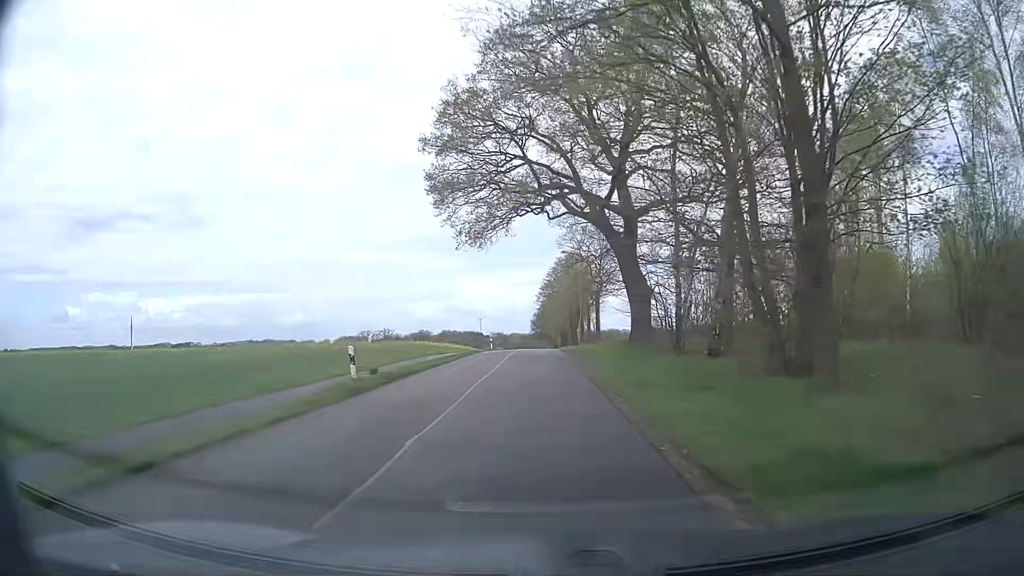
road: unclassified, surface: asphalt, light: Day
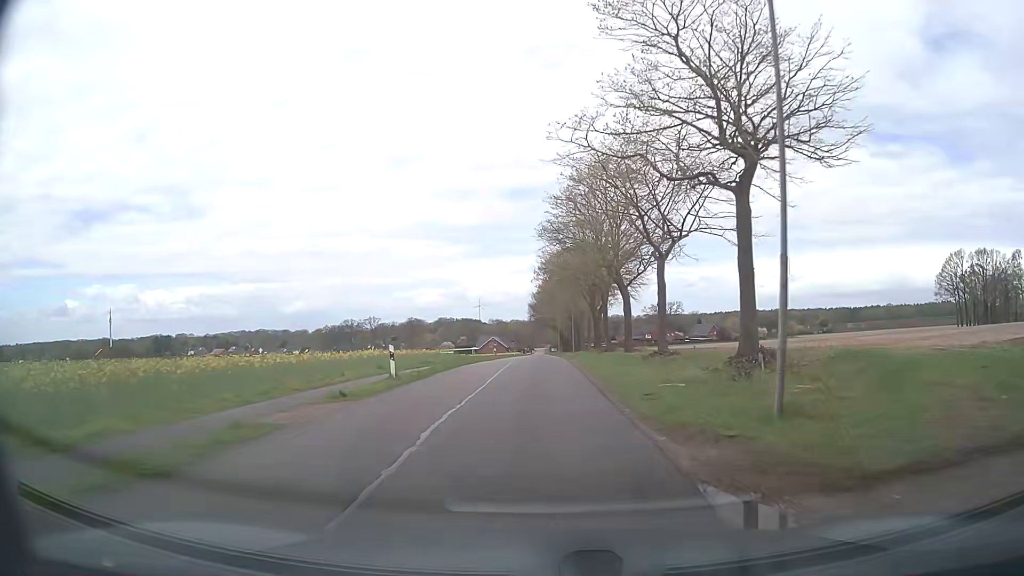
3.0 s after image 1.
(-0.1, +41.3) m; 0°
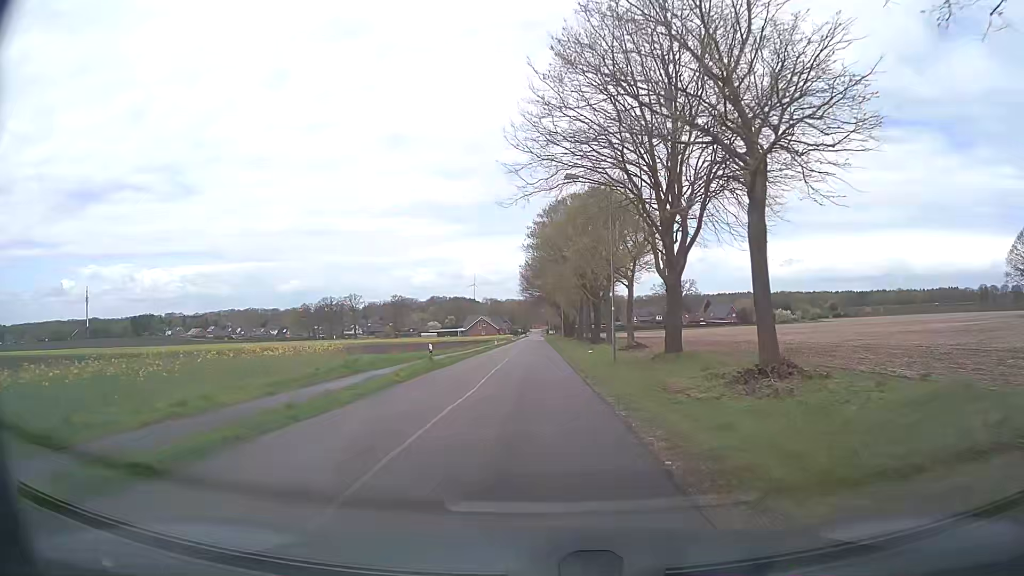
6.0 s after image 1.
(0.0, +35.7) m; 0°
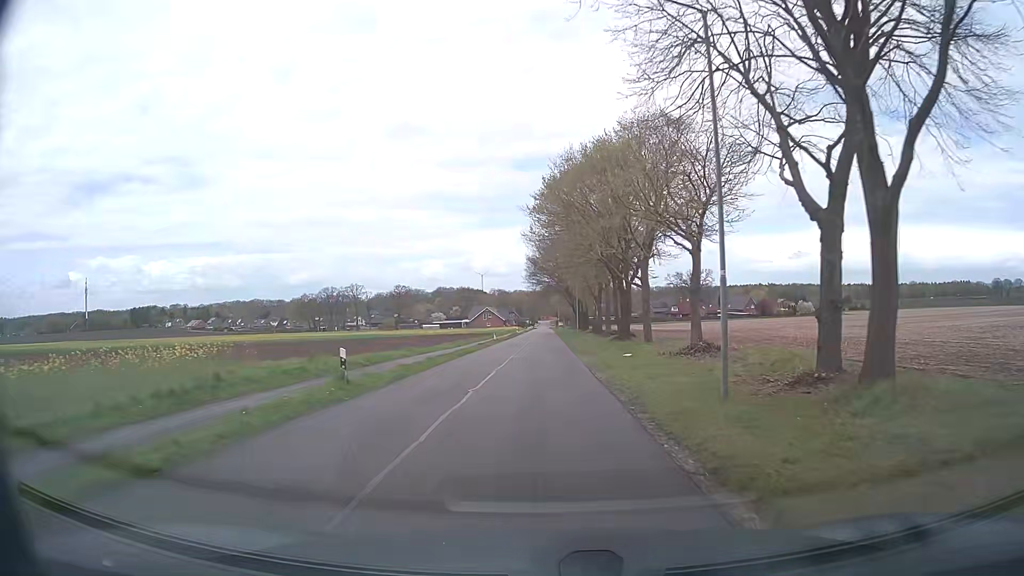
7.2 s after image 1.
(-0.2, +14.0) m; -1°
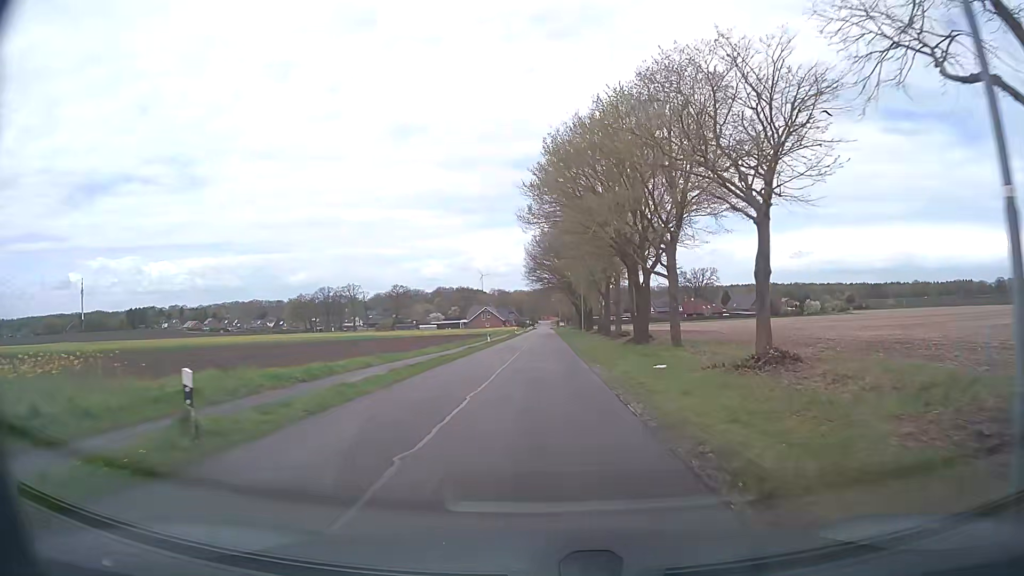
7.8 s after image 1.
(0.0, +7.1) m; 0°
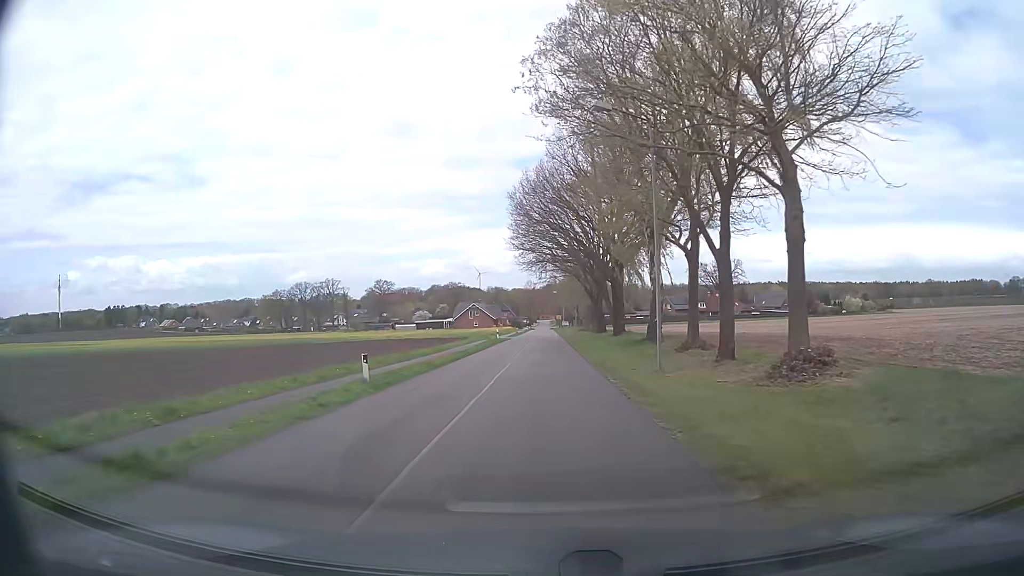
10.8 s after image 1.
(0.0, +35.7) m; 0°
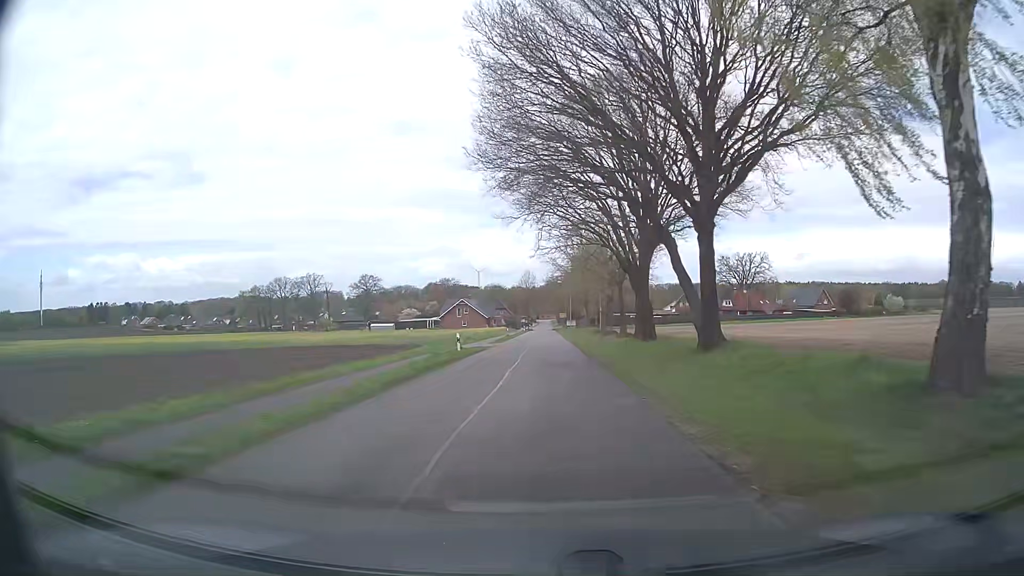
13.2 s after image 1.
(+0.2, +28.3) m; 0°
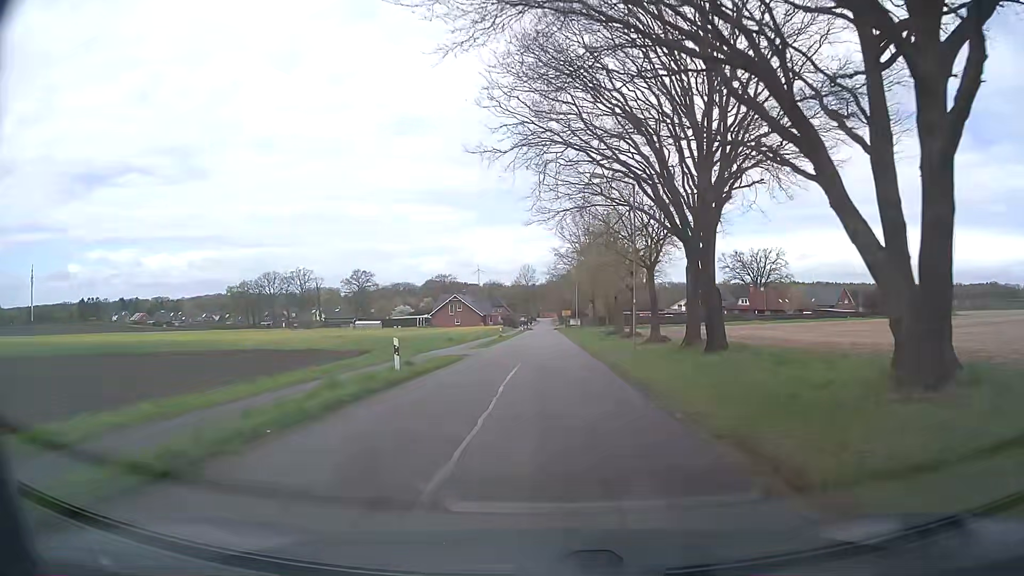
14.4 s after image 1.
(0.0, +13.9) m; 0°
(0, +10) (0, +20) (0, +30) (0, +40) (0, +50) (0, +60) (0, +70) (0, +80) (0, +90) (0, +100) m
